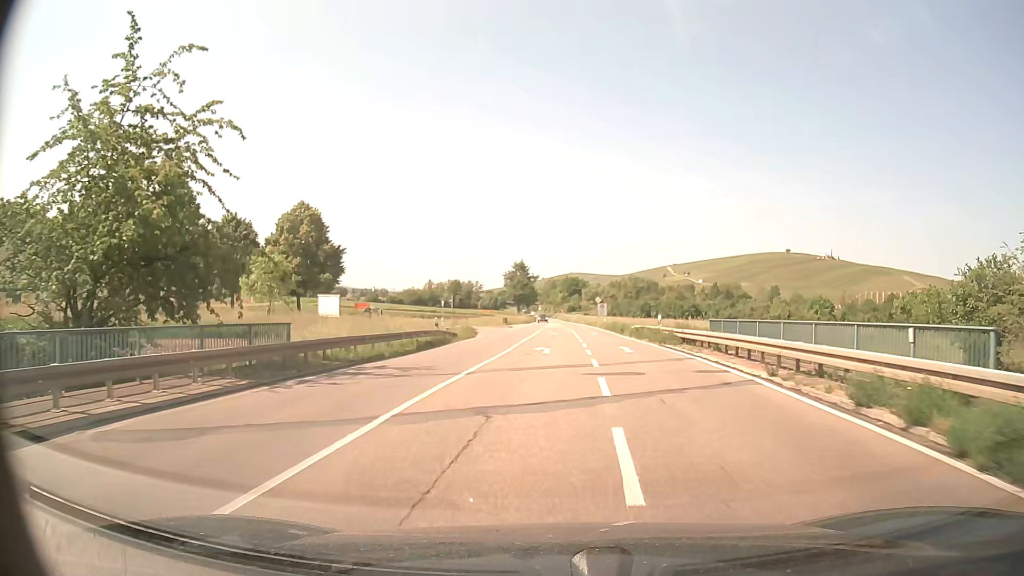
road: primary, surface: asphalt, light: Day
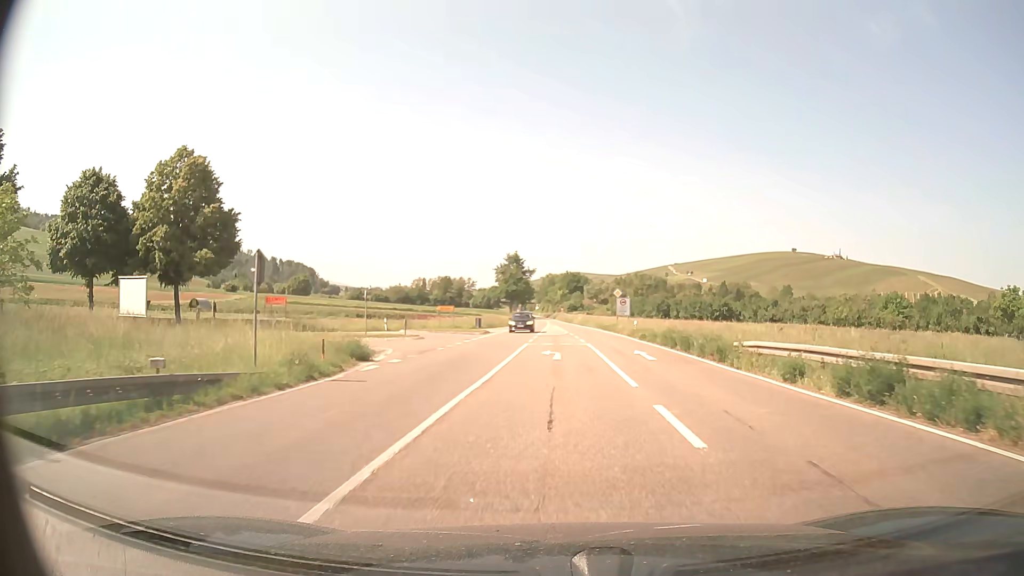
(-0.1, +27.4) m; 0°
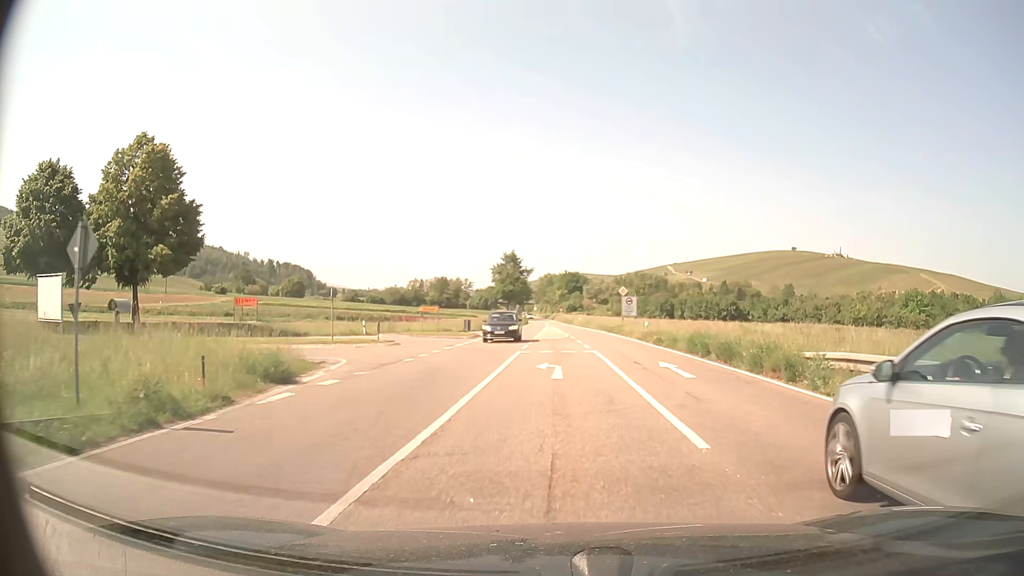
(0.0, +5.8) m; 0°
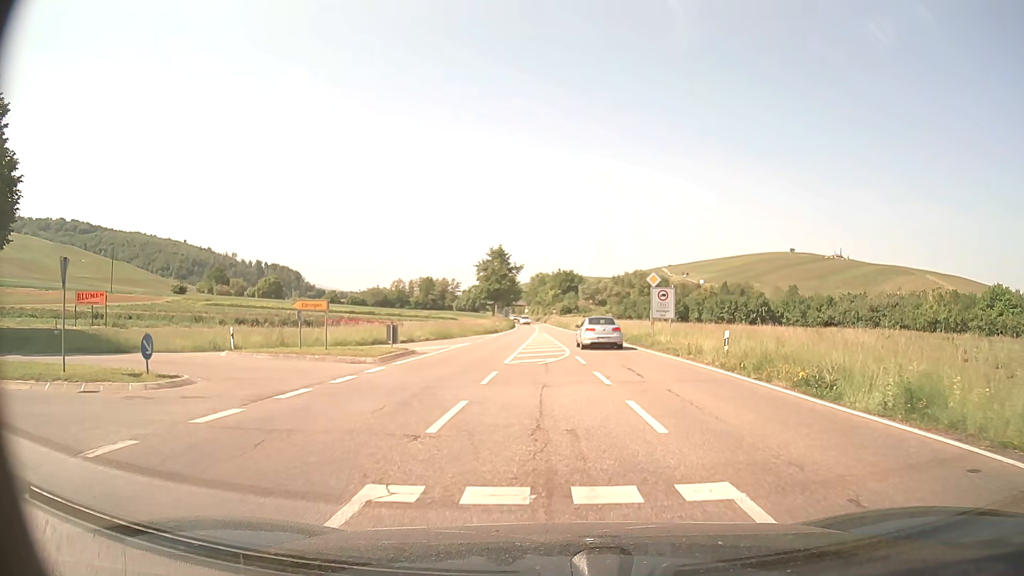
(+0.1, +19.9) m; +1°
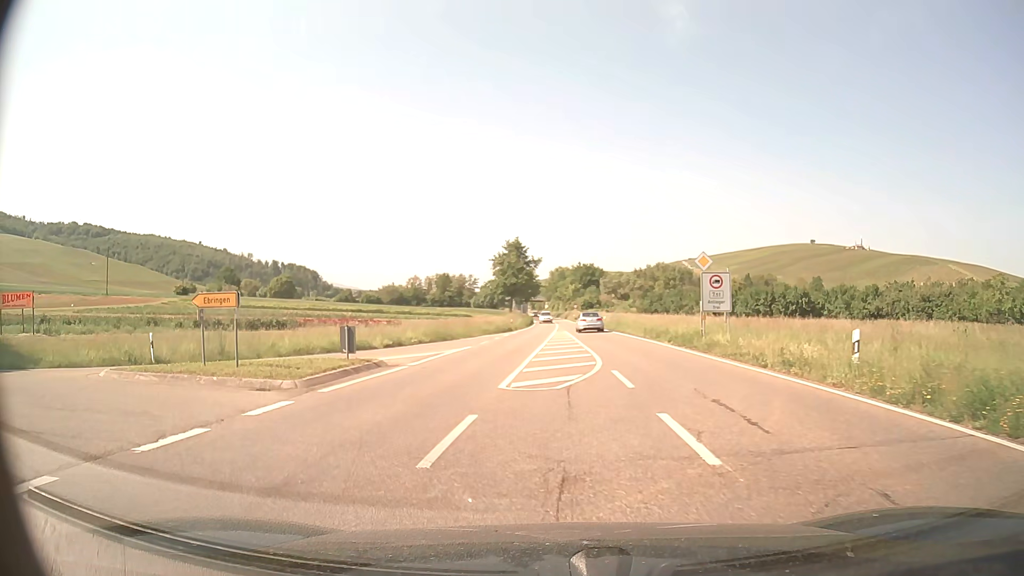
(0.0, +7.8) m; -1°
